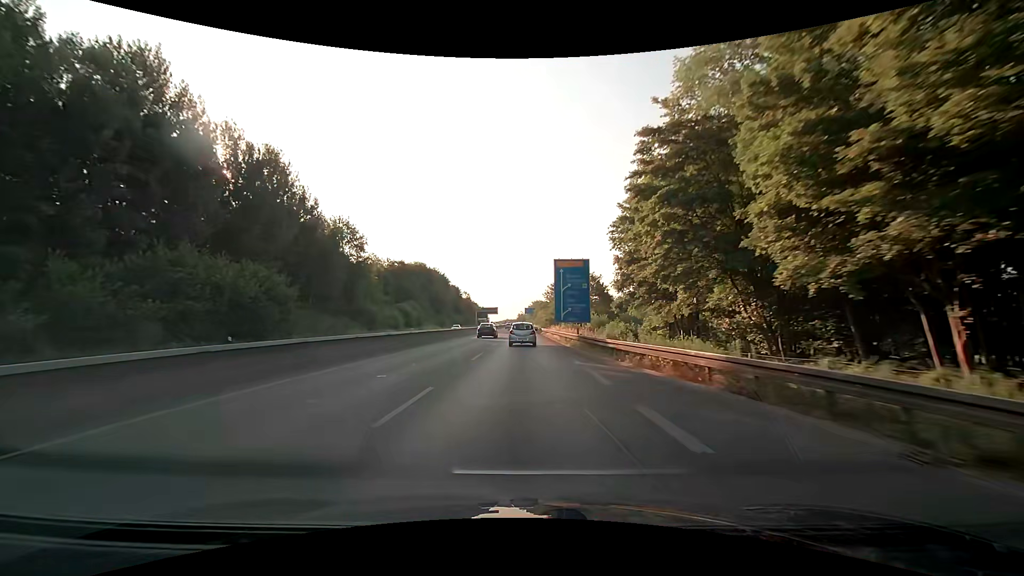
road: trunk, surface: asphalt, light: Day
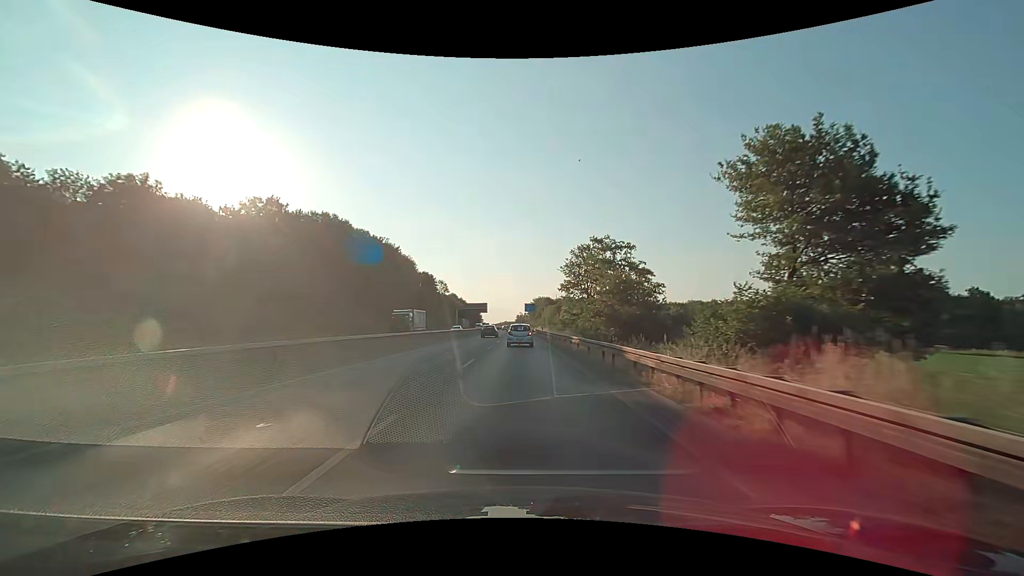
(+0.3, +63.5) m; +1°
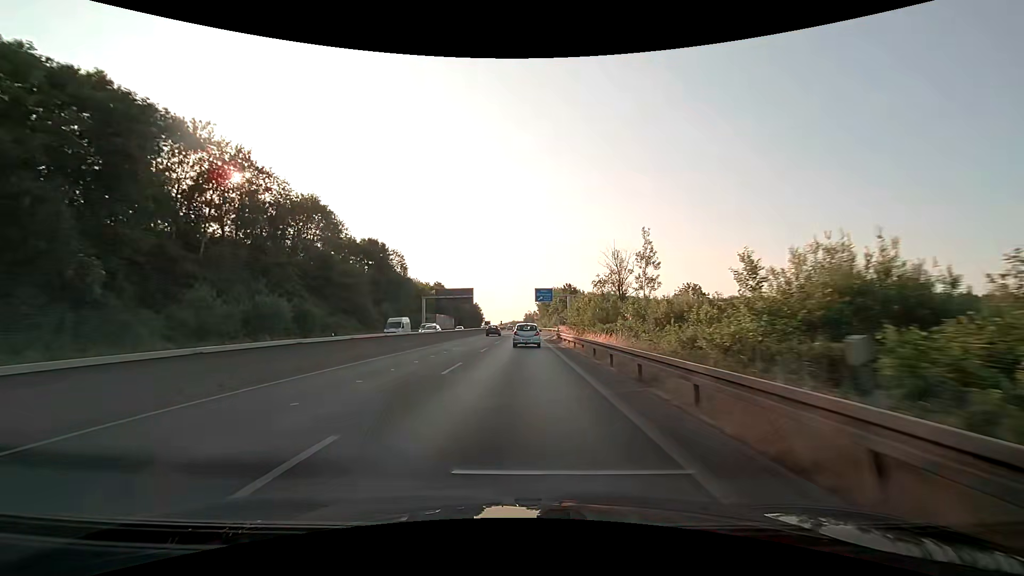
(-0.2, +62.8) m; -1°
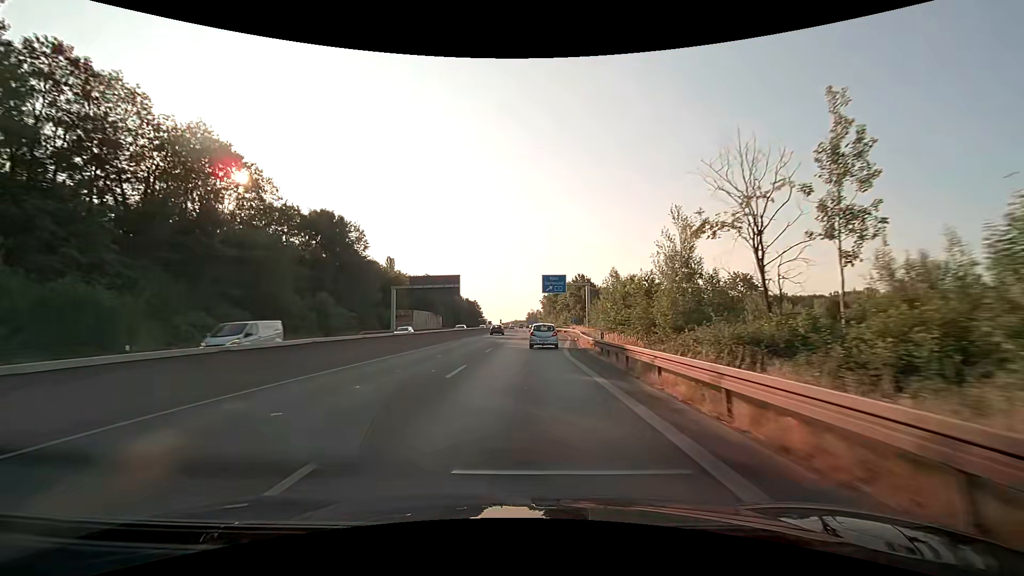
(-0.2, +24.5) m; -1°
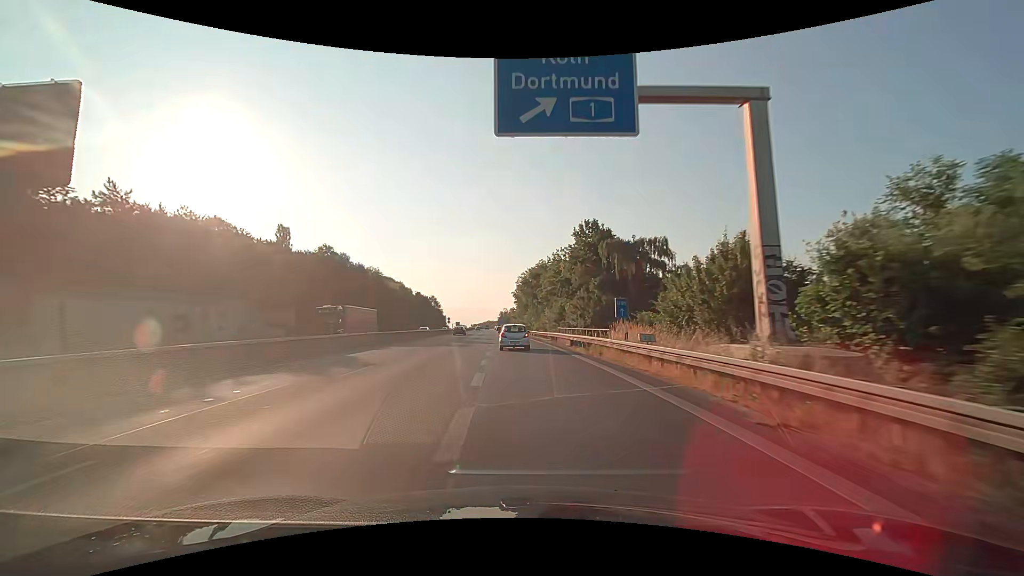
(+2.8, +59.3) m; +3°
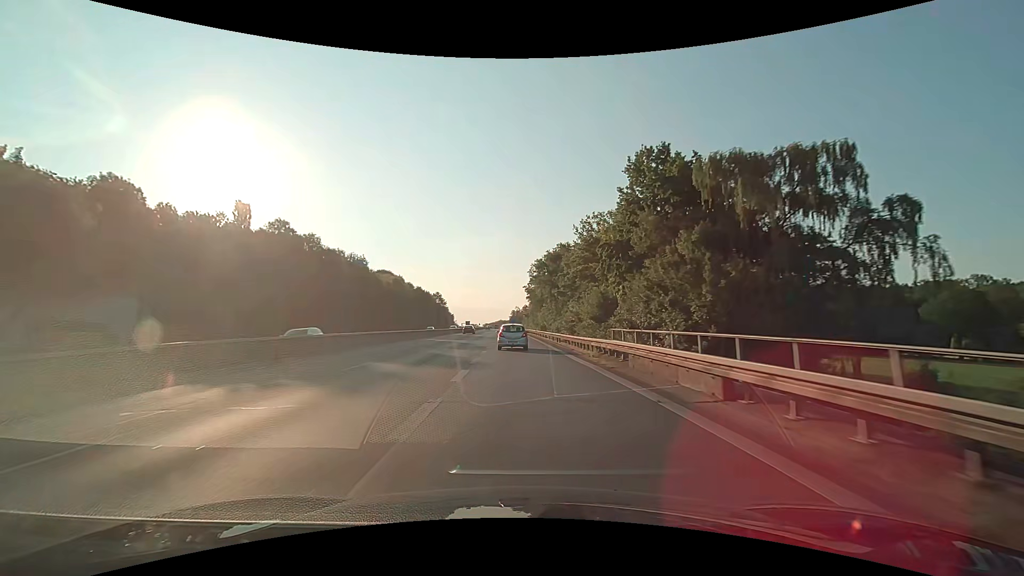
(-0.3, +23.2) m; -2°
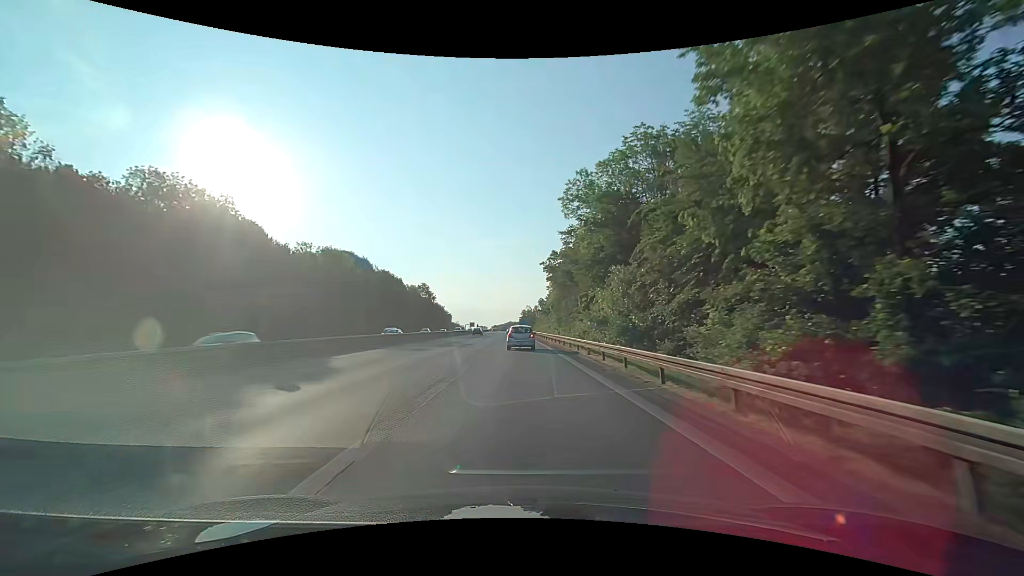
(-1.2, +57.5) m; -1°
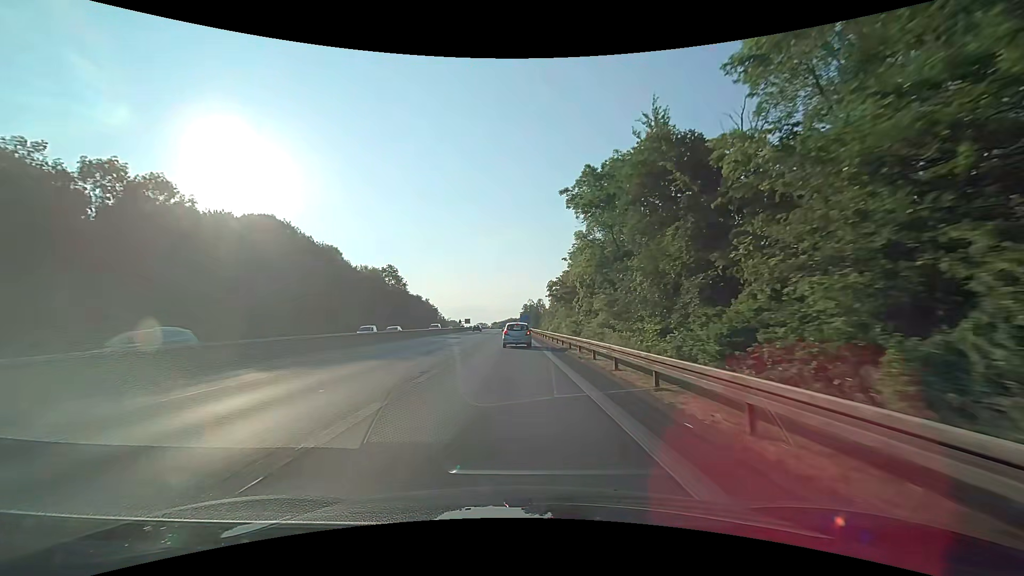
(-0.3, +46.2) m; 0°
(0, +10) (0, +20) (0, +30) (0, +40) (-1, +50) (-1, +60) (-2, +70) (-2, +80) (-2, +90) (-2, +100) m
